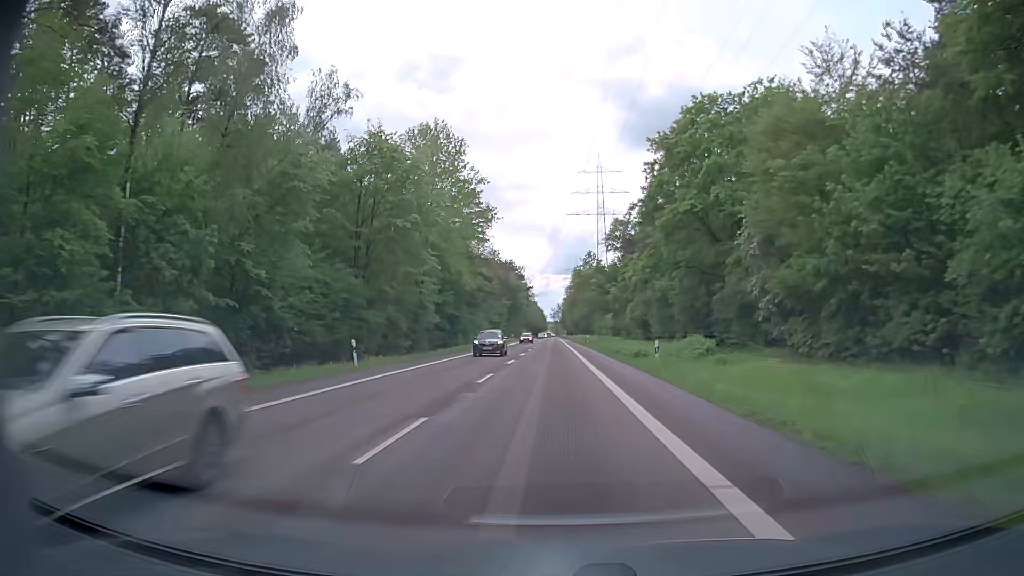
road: secondary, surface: asphalt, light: Day
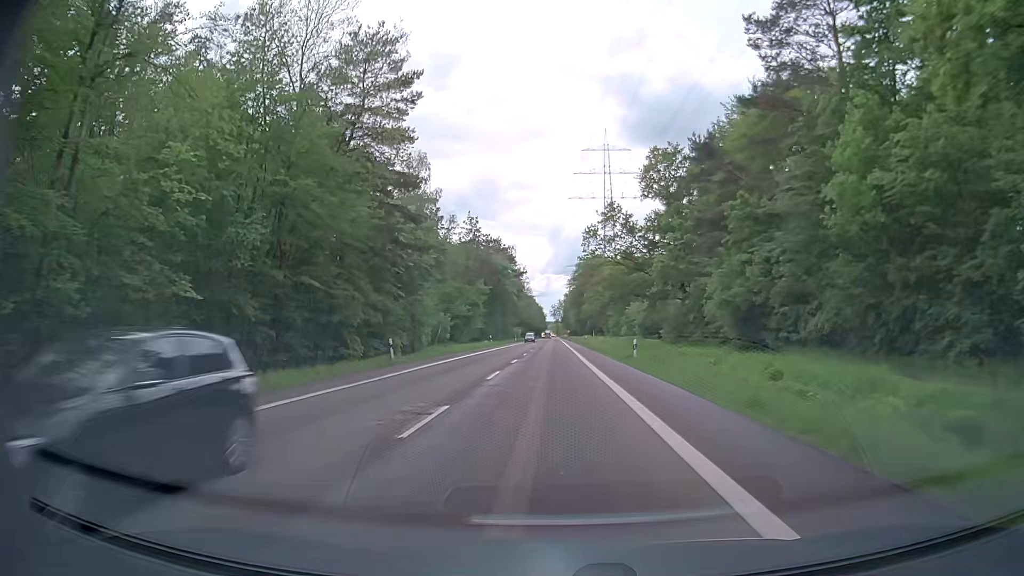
(-0.2, +43.7) m; 0°
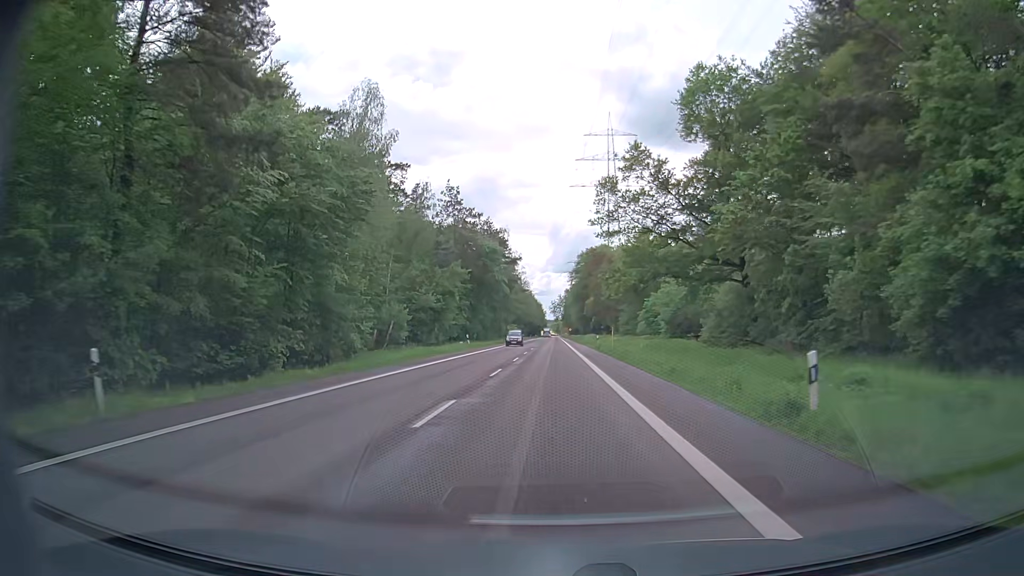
(0.0, +21.9) m; 0°
(0, +10) (0, +20) (0, +30) (0, +40) (0, +50) (0, +60) (0, +70) (-1, +80) (-1, +90) (-1, +100) m
